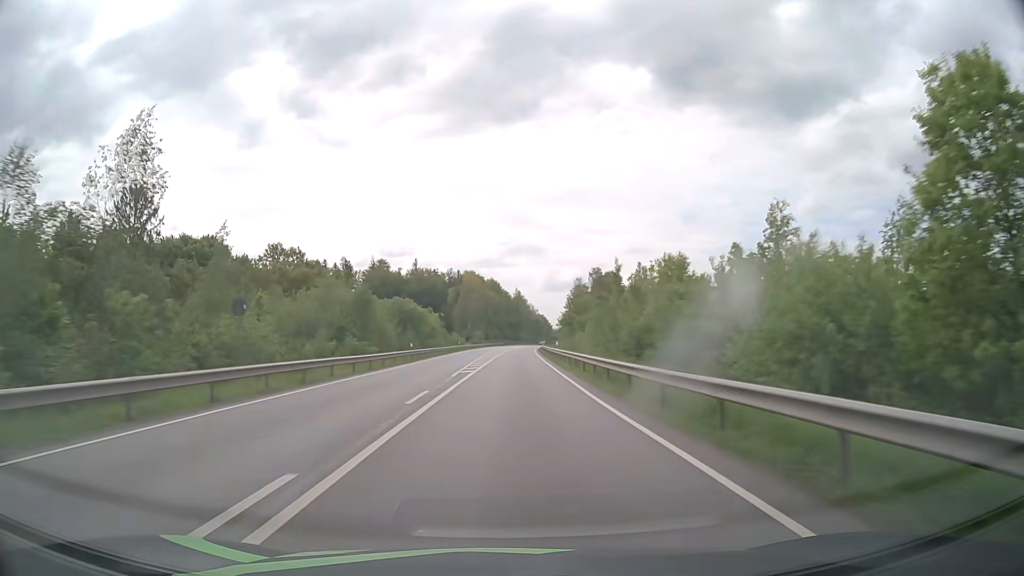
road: primary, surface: asphalt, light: Day
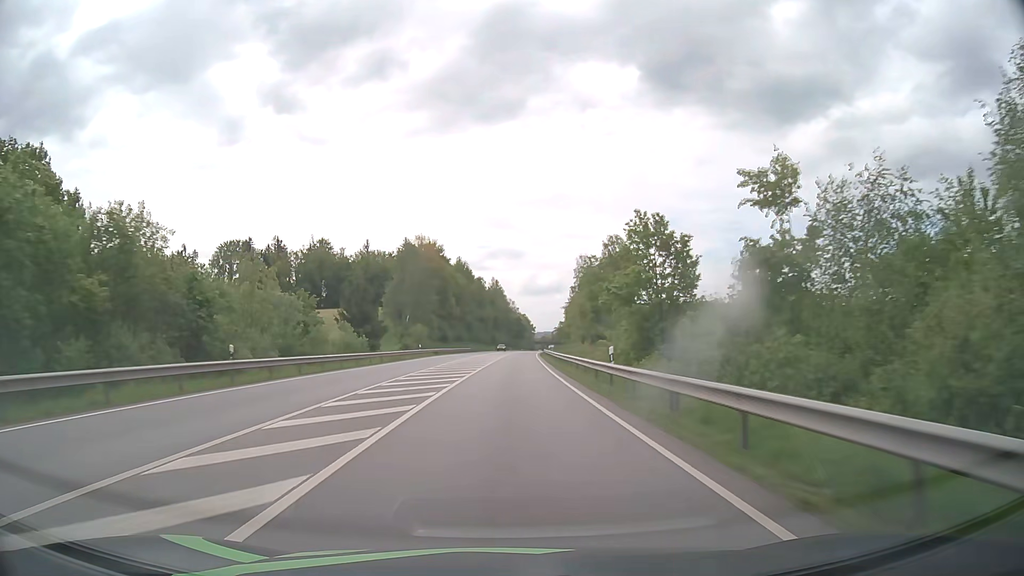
(+1.4, +78.0) m; +2°
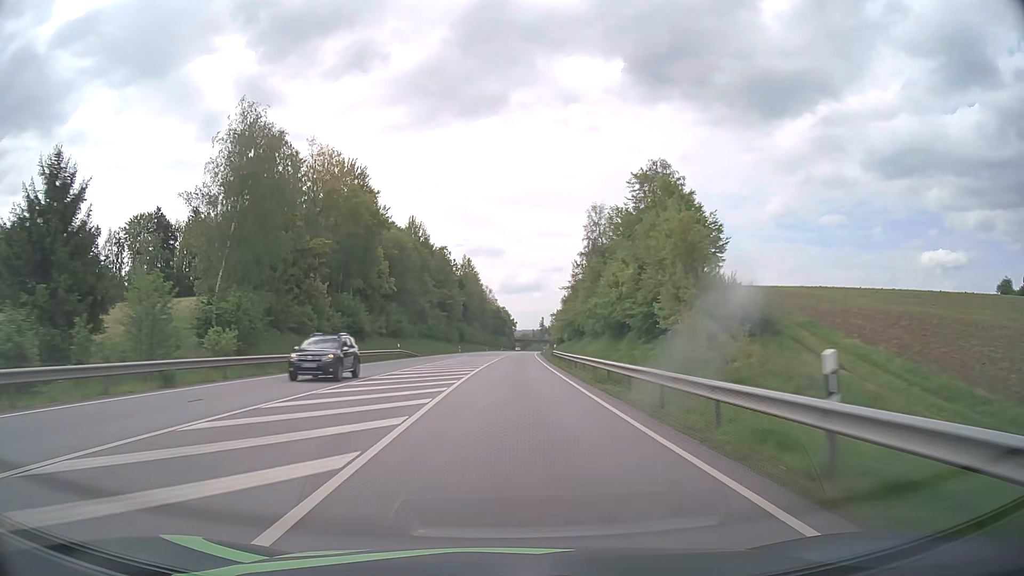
(+0.9, +62.4) m; +2°
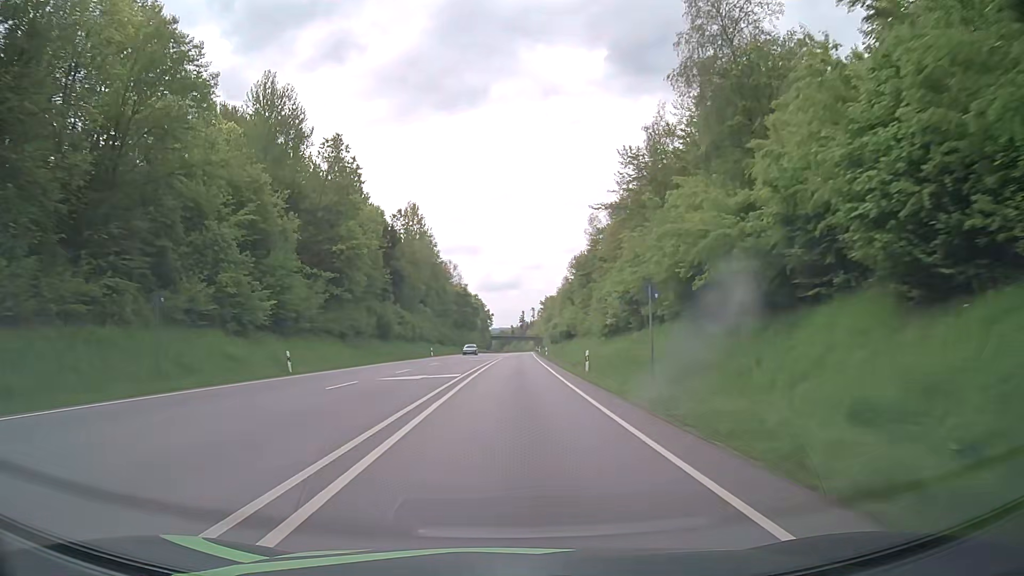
(+1.6, +77.6) m; +2°
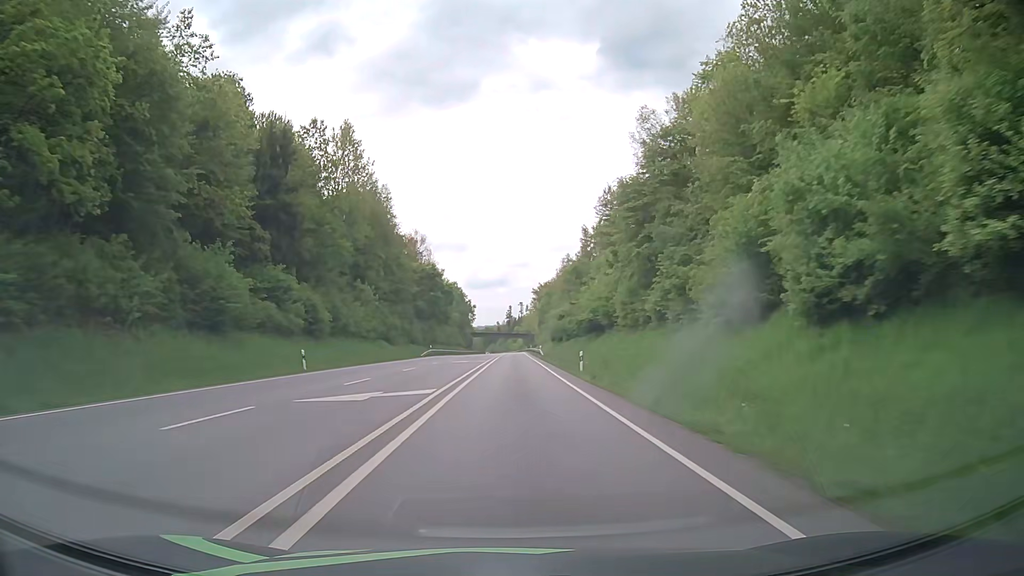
(+0.4, +46.3) m; +1°
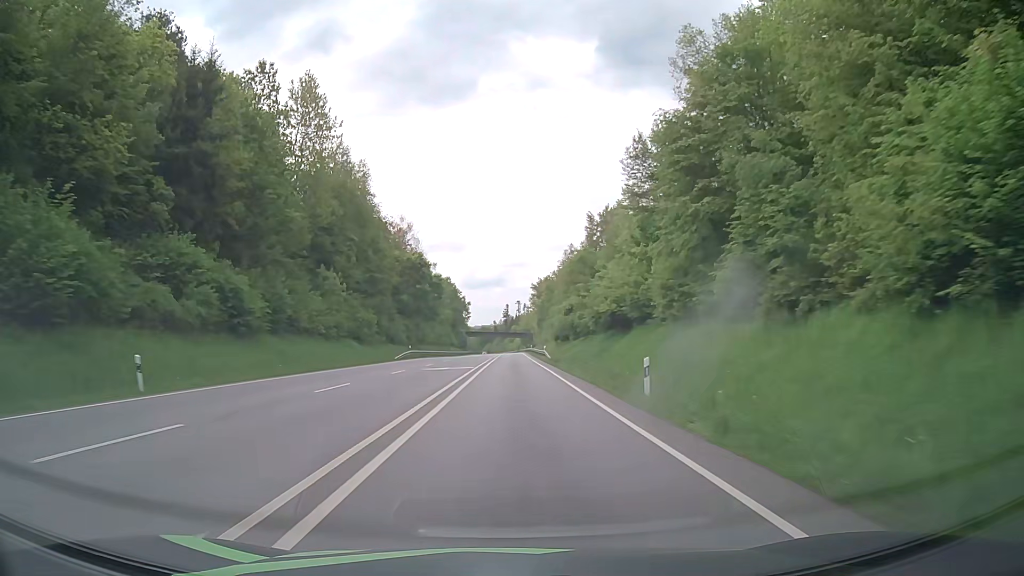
(+0.1, +15.4) m; +1°
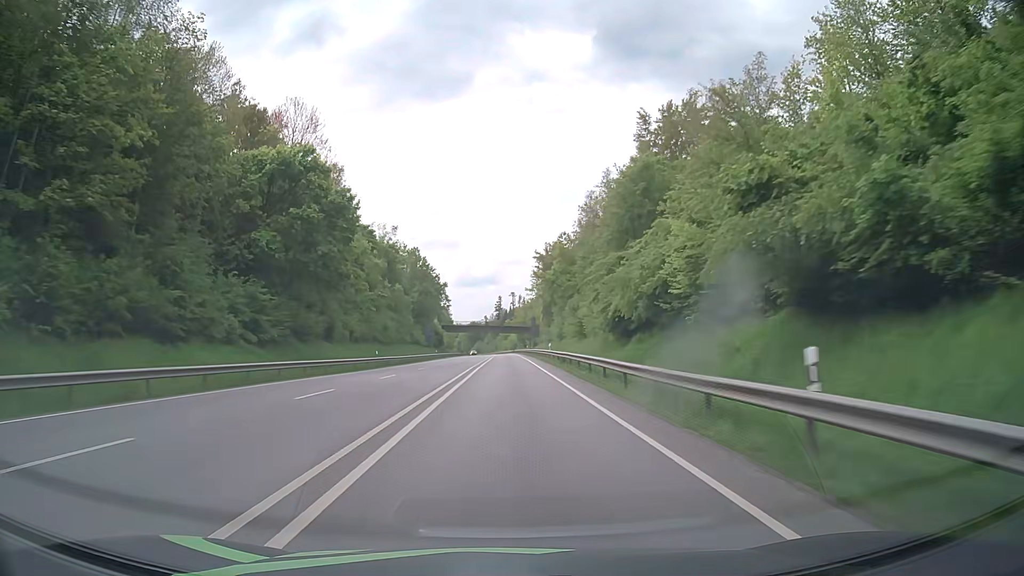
(+0.2, +61.8) m; 0°
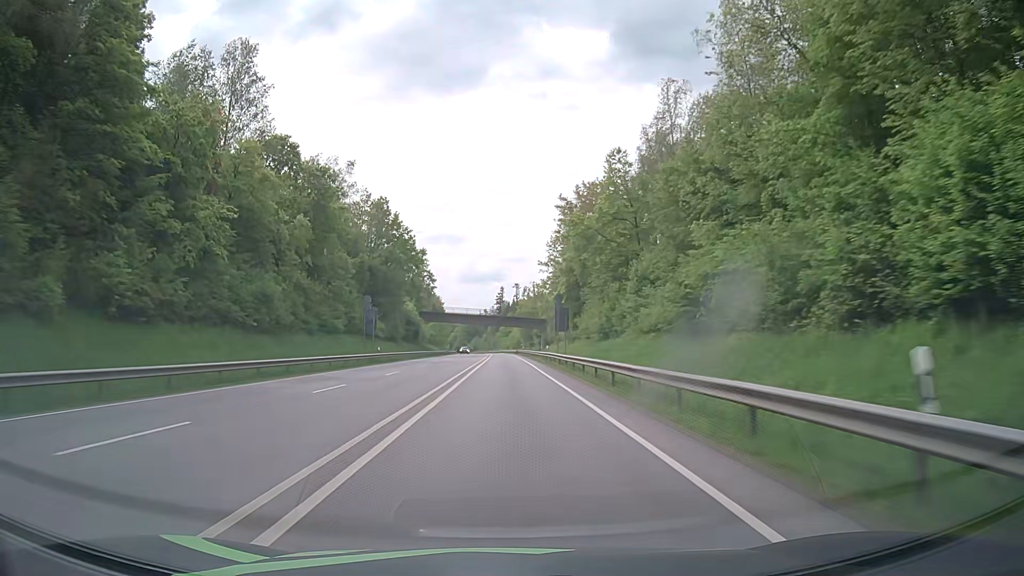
(0.0, +46.6) m; 0°
(0, +10) (0, +20) (0, +30) (0, +40) (0, +50) (0, +60) (0, +70) (-1, +80) (-1, +90) (-1, +100) m
